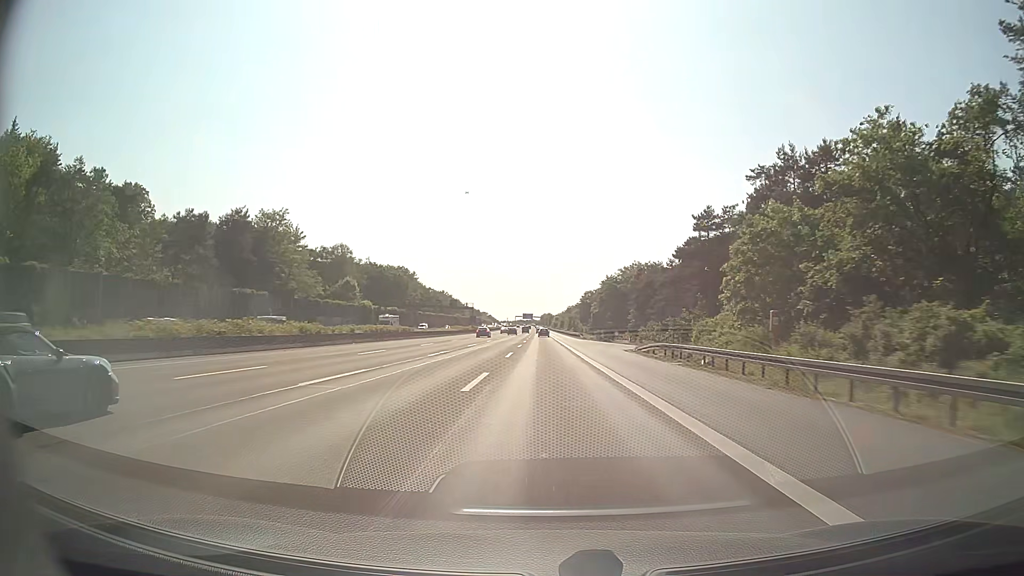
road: motorway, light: Day
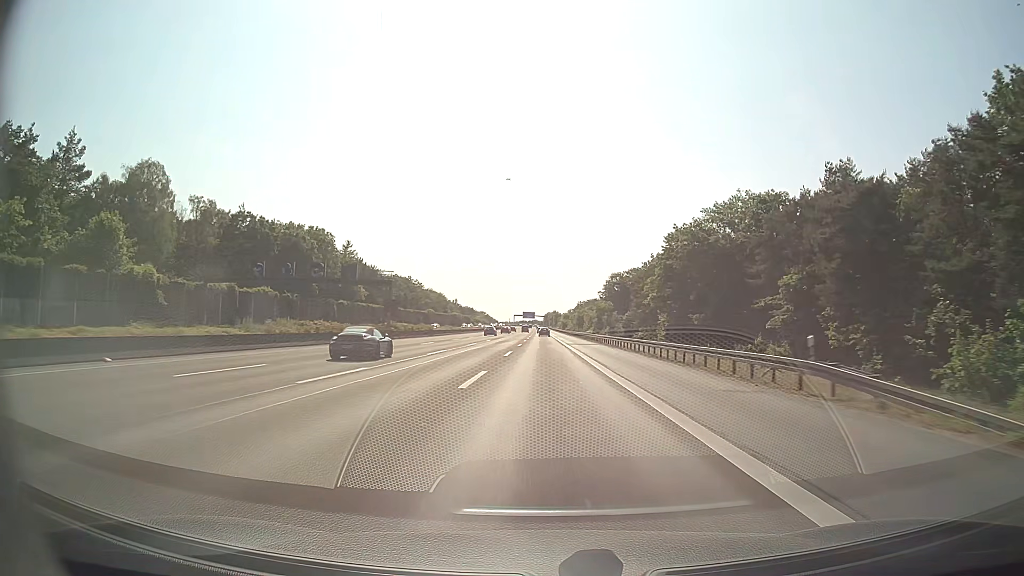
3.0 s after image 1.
(-0.2, +89.4) m; 0°
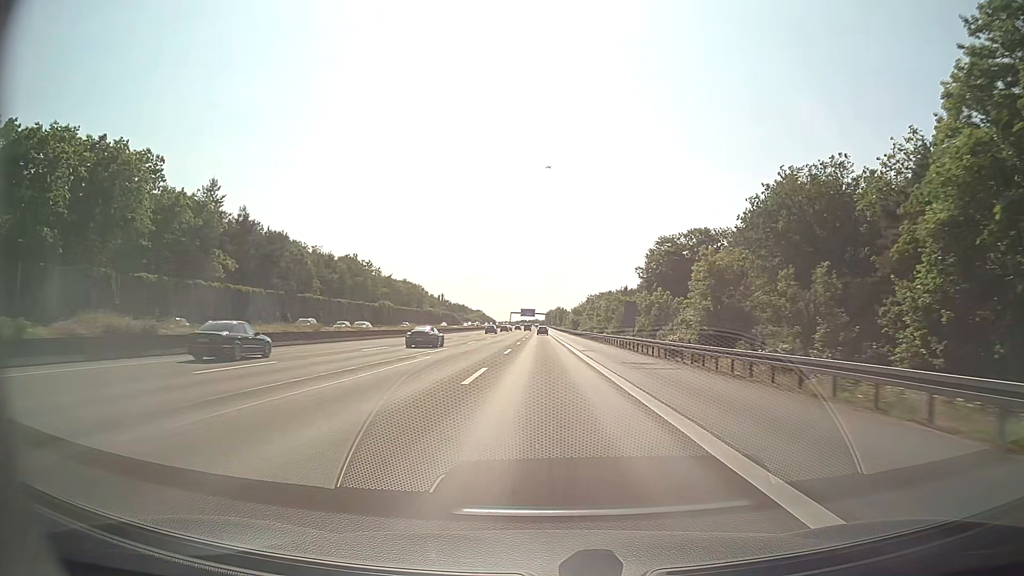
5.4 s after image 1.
(+0.1, +70.3) m; 0°
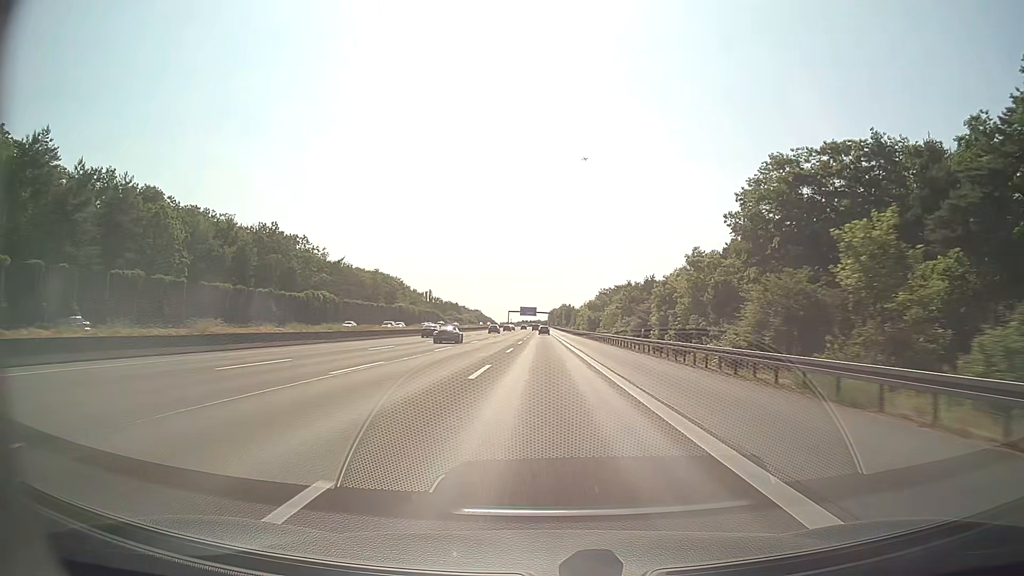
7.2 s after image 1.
(-0.1, +52.4) m; 0°
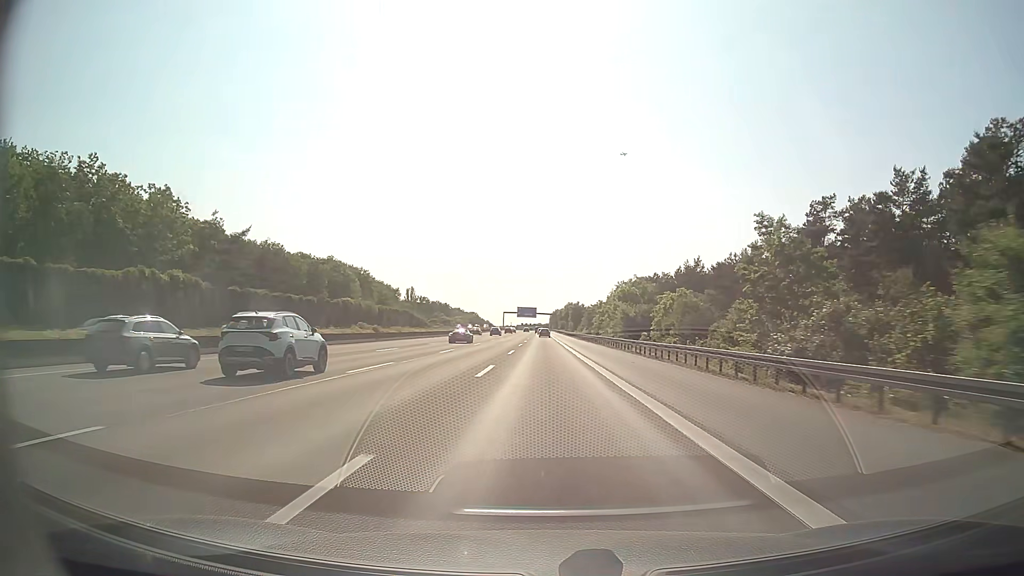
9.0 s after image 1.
(-0.1, +52.2) m; 0°
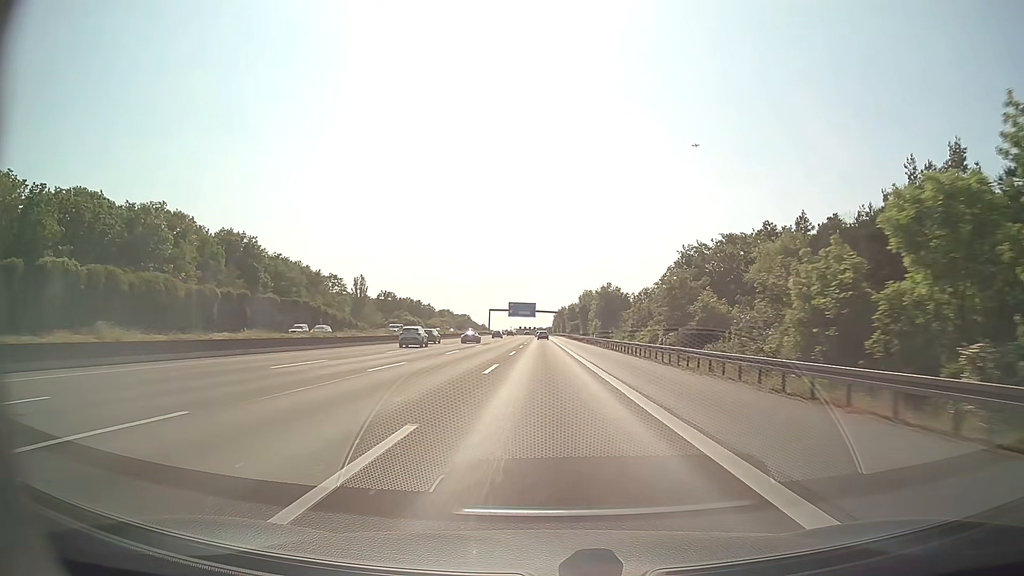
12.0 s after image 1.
(+0.1, +86.9) m; 0°
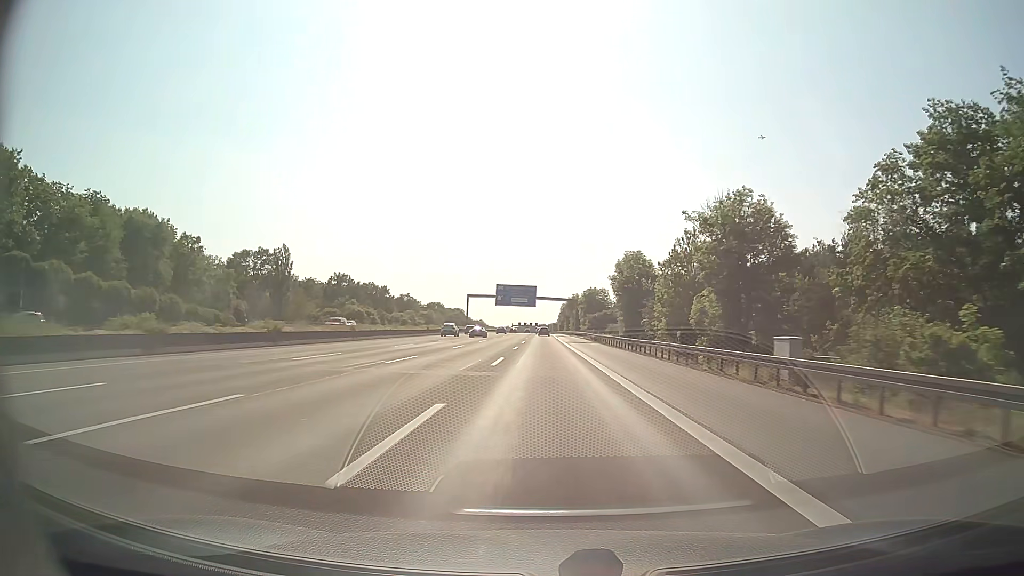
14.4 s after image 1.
(-0.2, +69.6) m; 0°
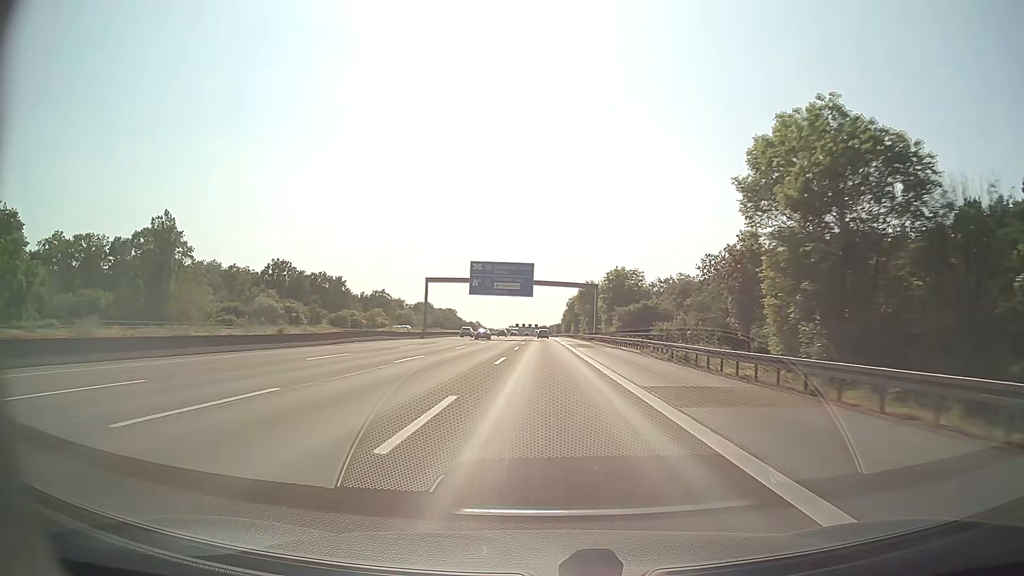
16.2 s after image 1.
(+0.1, +52.2) m; 0°
(0, +10) (0, +20) (0, +30) (0, +40) (0, +50) (0, +60) (0, +70) (0, +80) (0, +90) (0, +100) m
